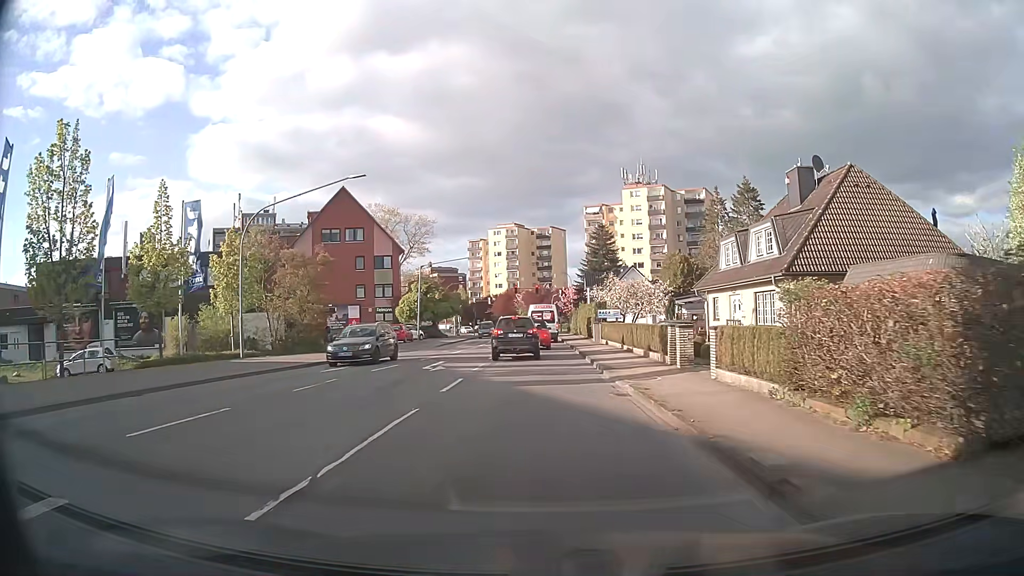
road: secondary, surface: asphalt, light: Day
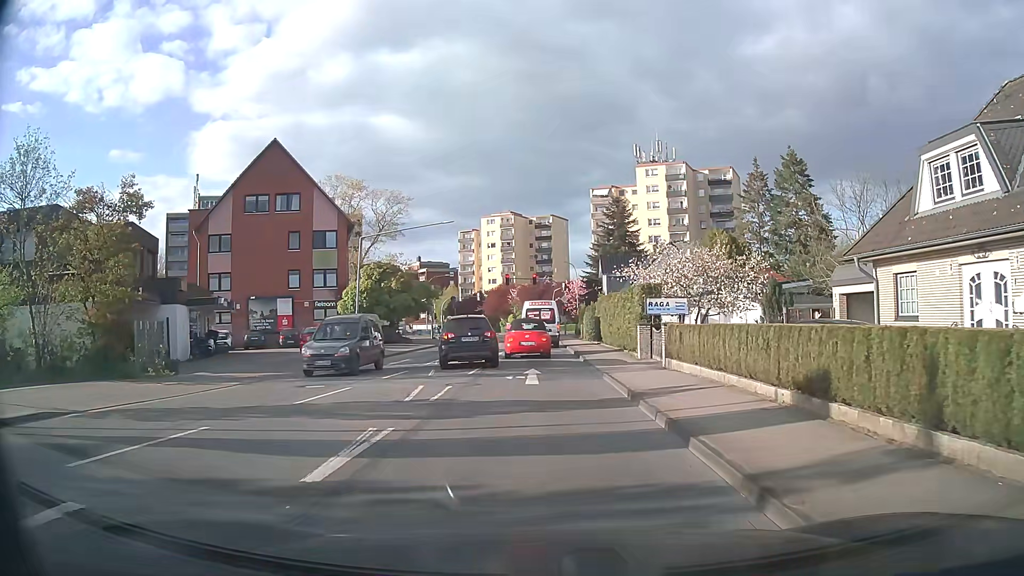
(0.0, +19.9) m; 0°
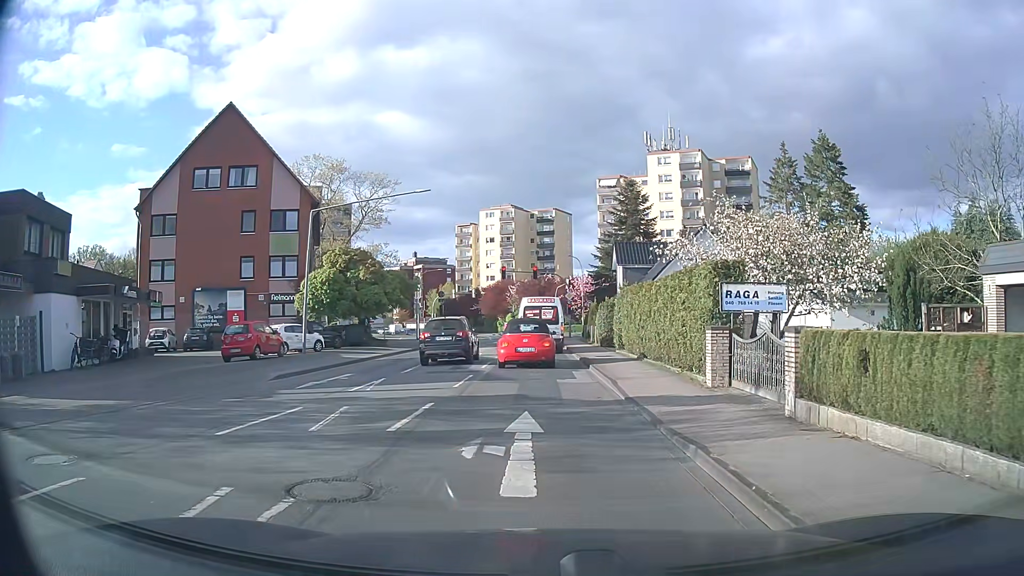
(0.0, +9.2) m; 0°
